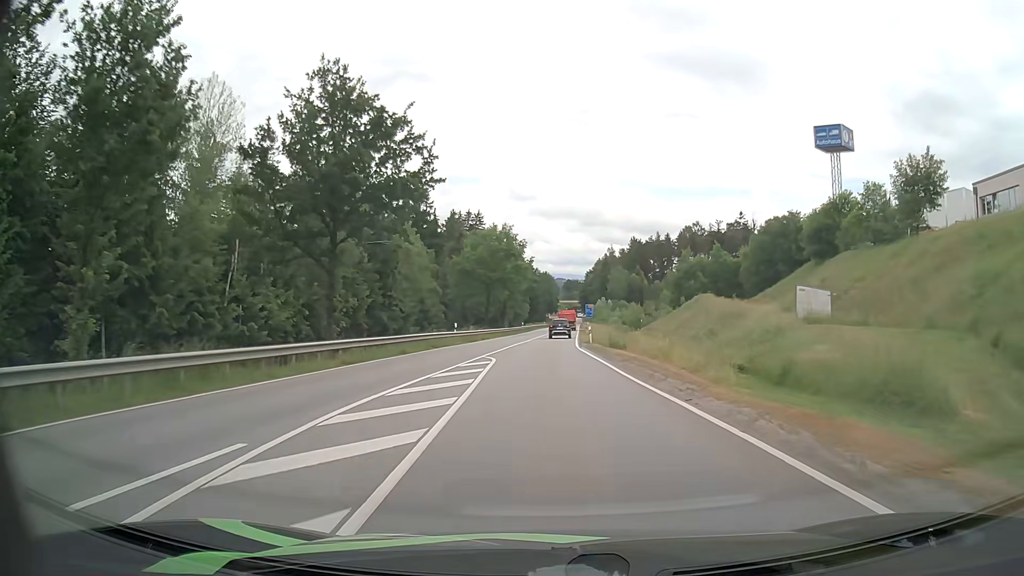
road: secondary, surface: asphalt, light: Day
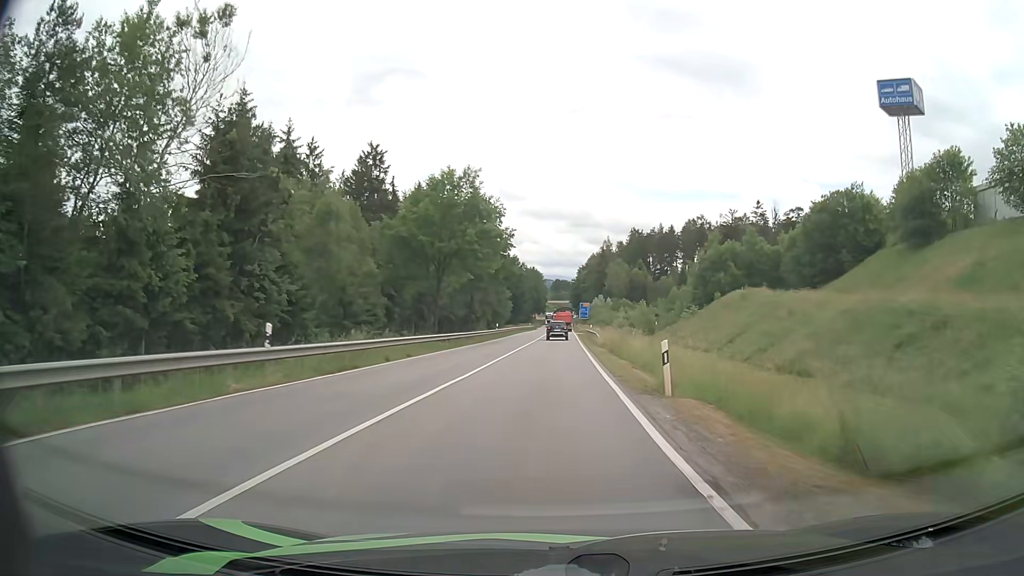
(+0.1, +29.4) m; +1°
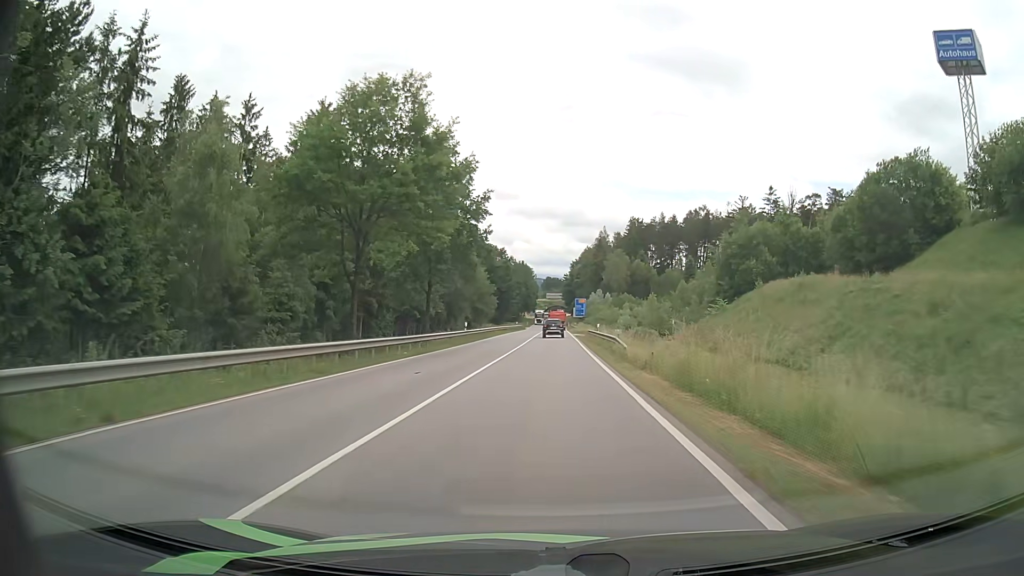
(+0.1, +19.5) m; +1°
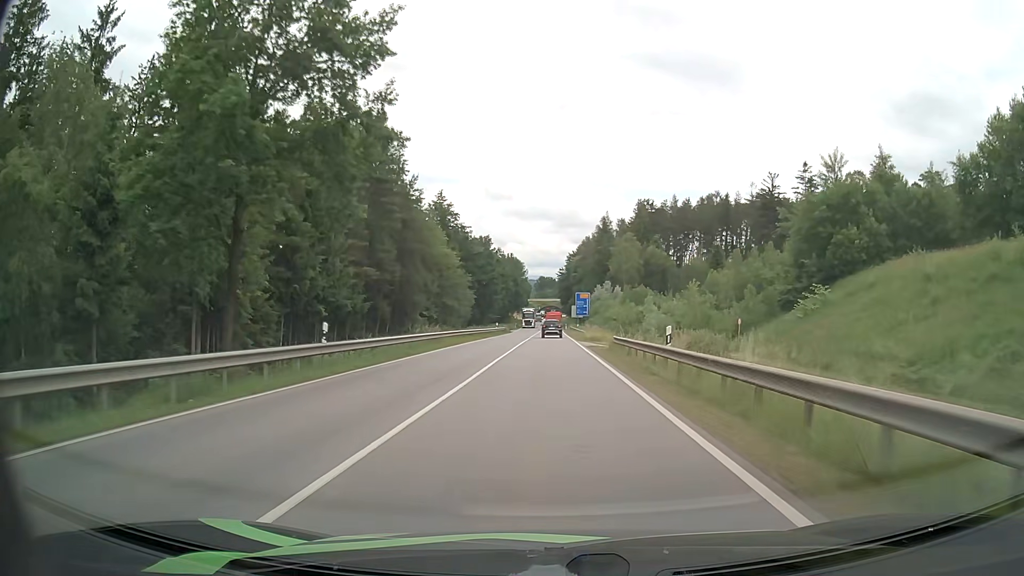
(+0.2, +29.6) m; +1°
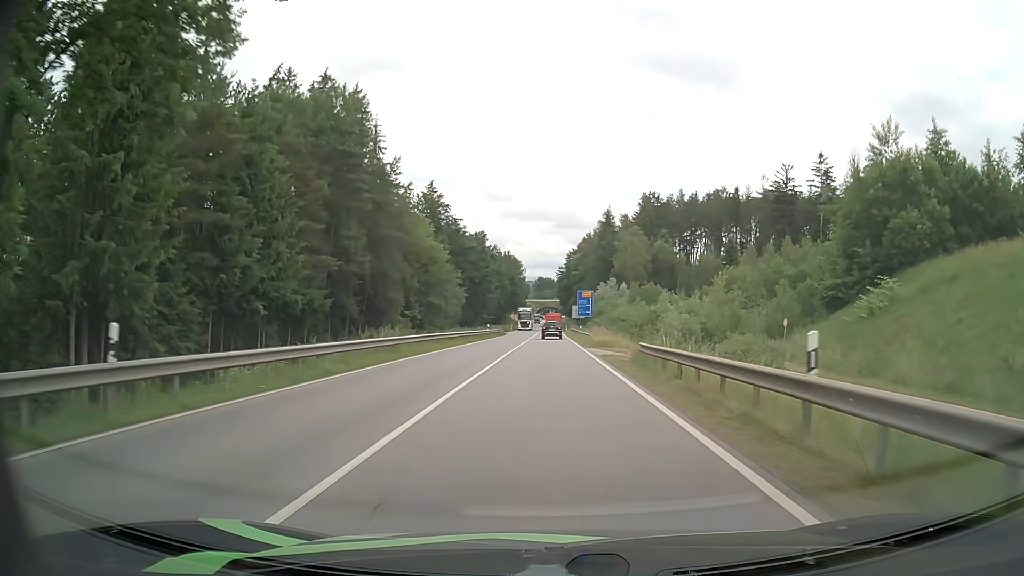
(0.0, +9.9) m; 0°
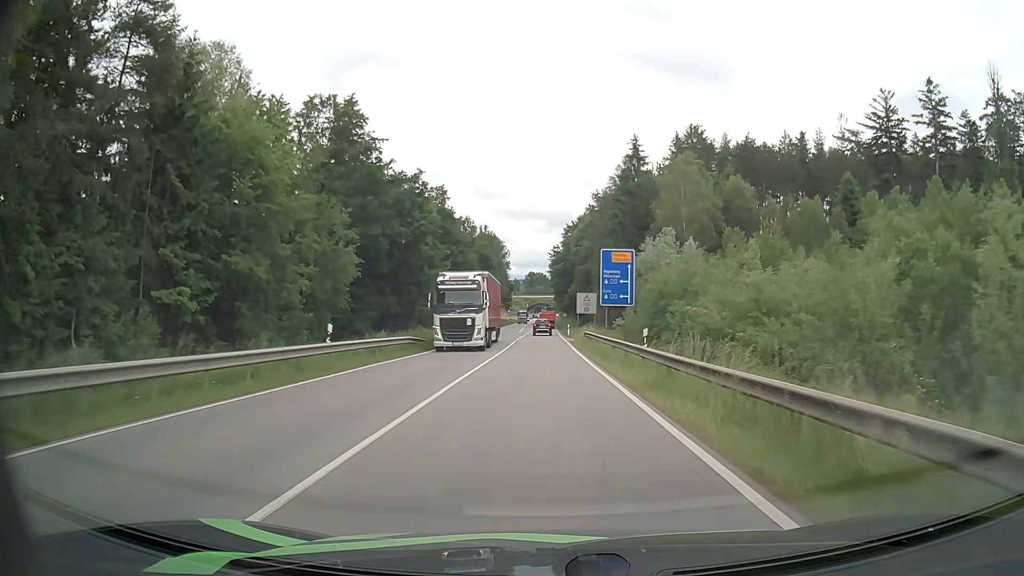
(+0.3, +48.4) m; +1°
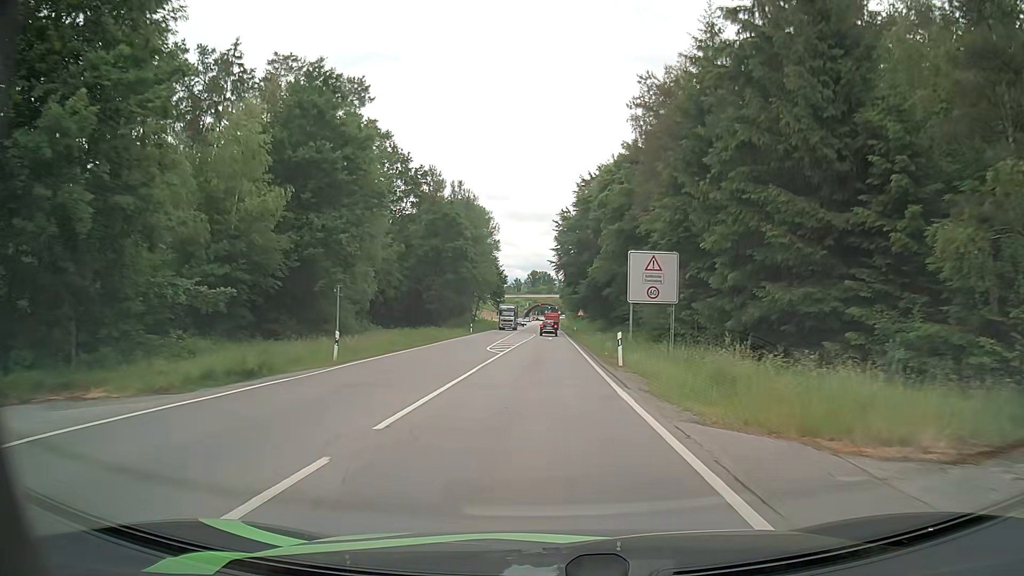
(-0.2, +47.3) m; 0°
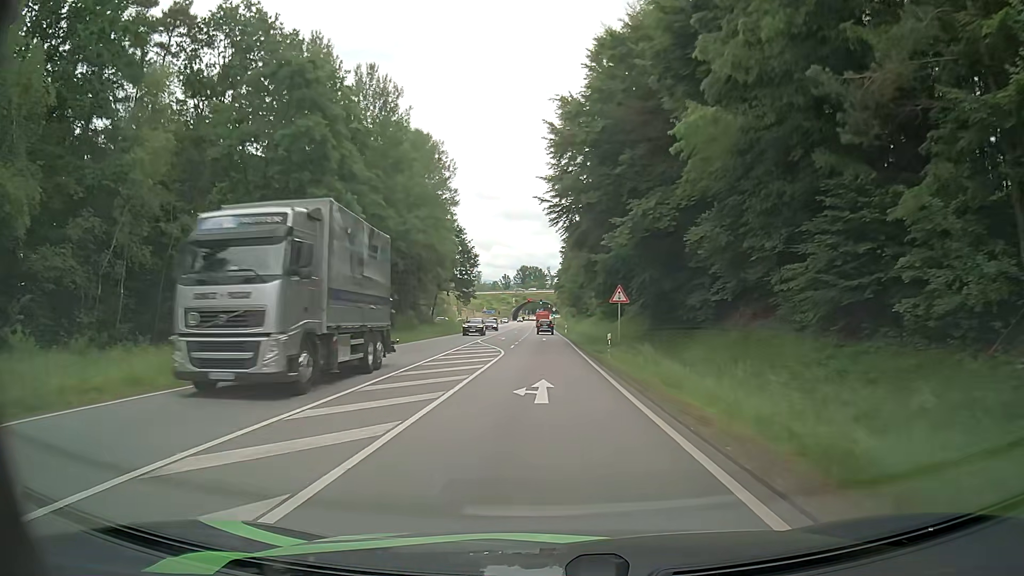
(+0.2, +45.9) m; +1°
(0, +10) (0, +20) (0, +30) (0, +40) (0, +50) (0, +60) (-1, +70) (-1, +80) (-1, +90) (-1, +100) m
